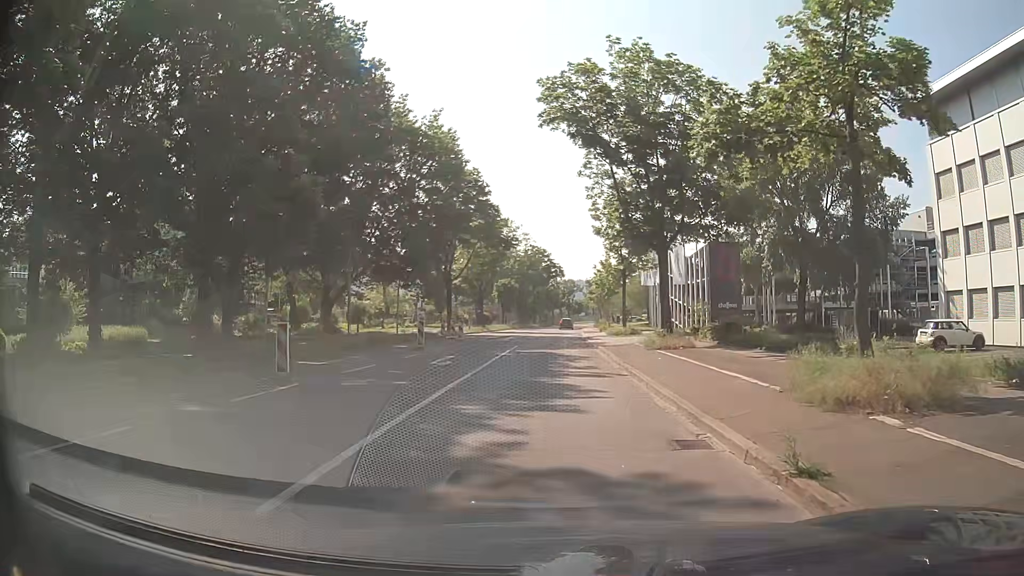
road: tertiary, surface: asphalt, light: Day
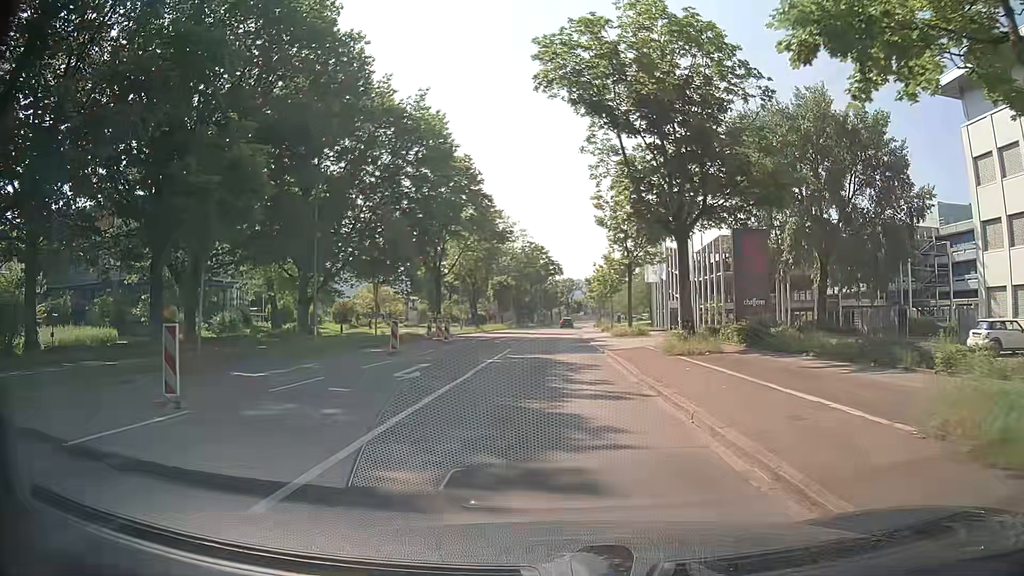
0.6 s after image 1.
(+0.1, +4.5) m; +2°
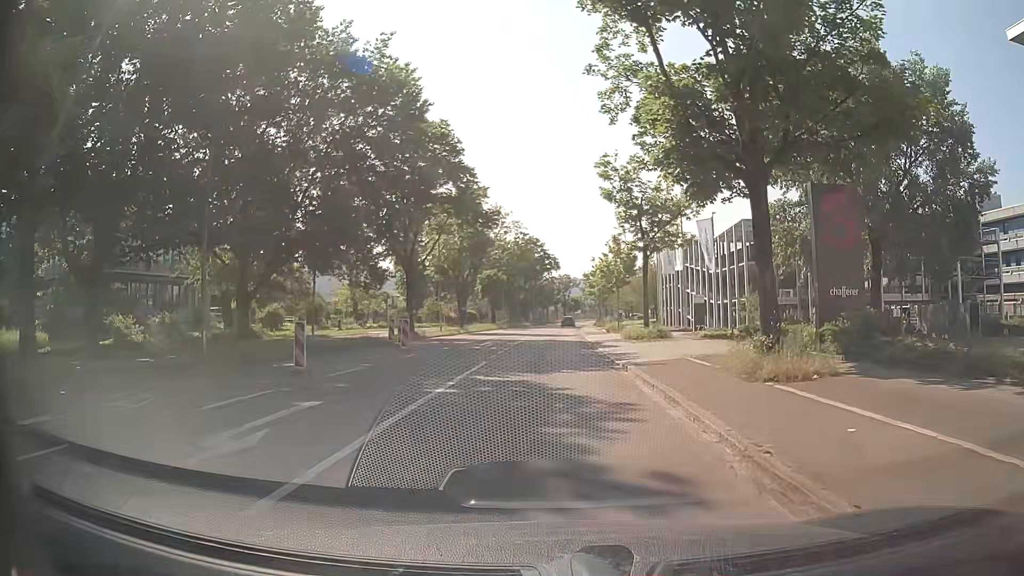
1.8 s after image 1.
(-0.1, +9.0) m; -1°
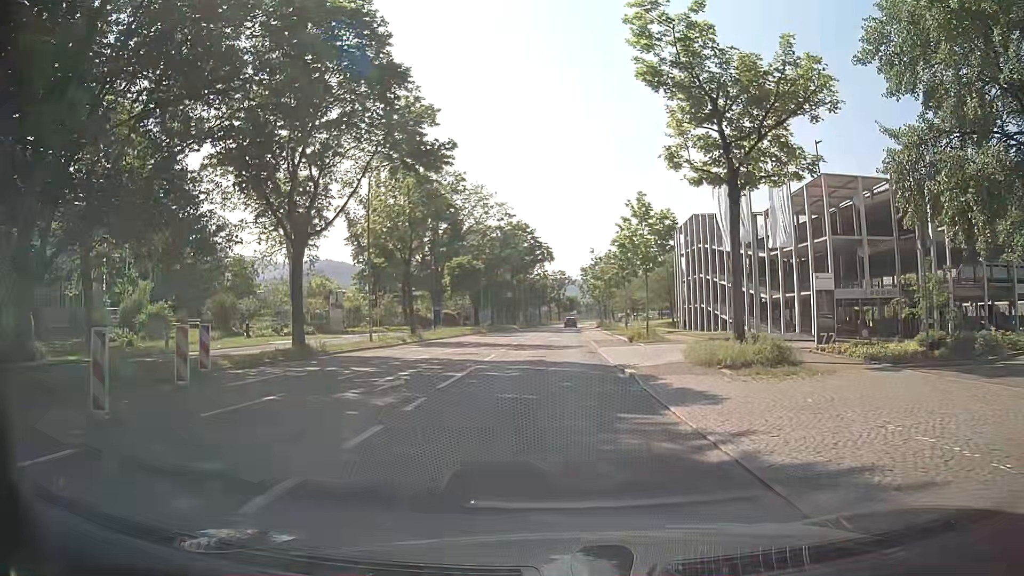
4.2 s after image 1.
(+0.2, +18.1) m; +1°
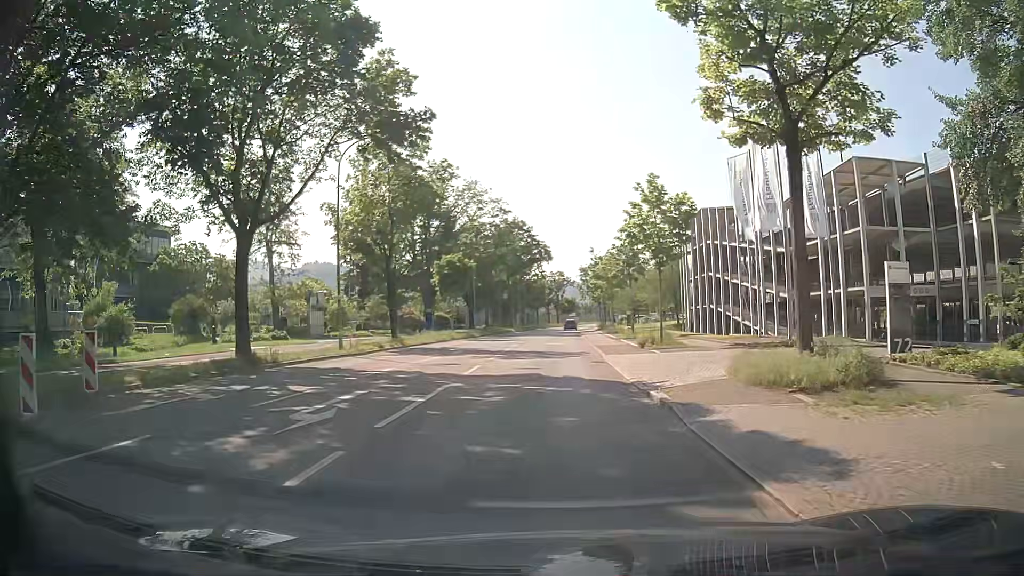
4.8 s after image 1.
(0.0, +4.5) m; 0°
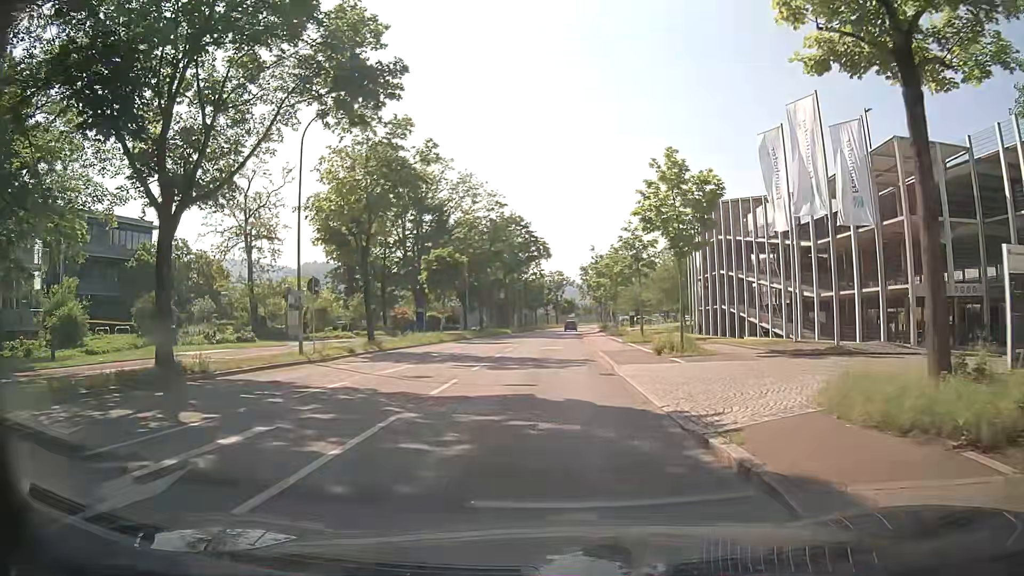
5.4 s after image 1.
(0.0, +4.5) m; -1°
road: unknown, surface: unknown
